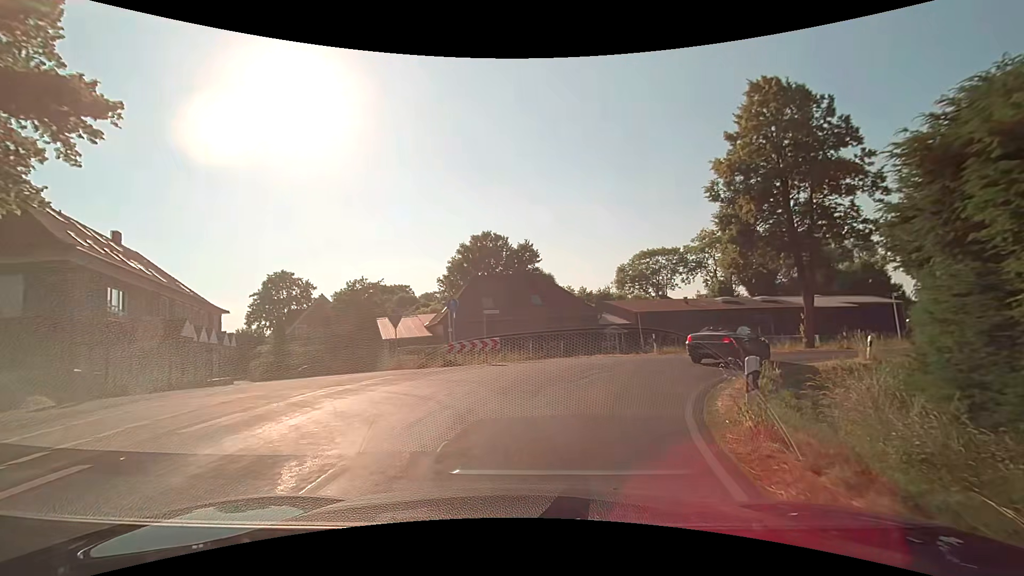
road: secondary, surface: asphalt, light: Day
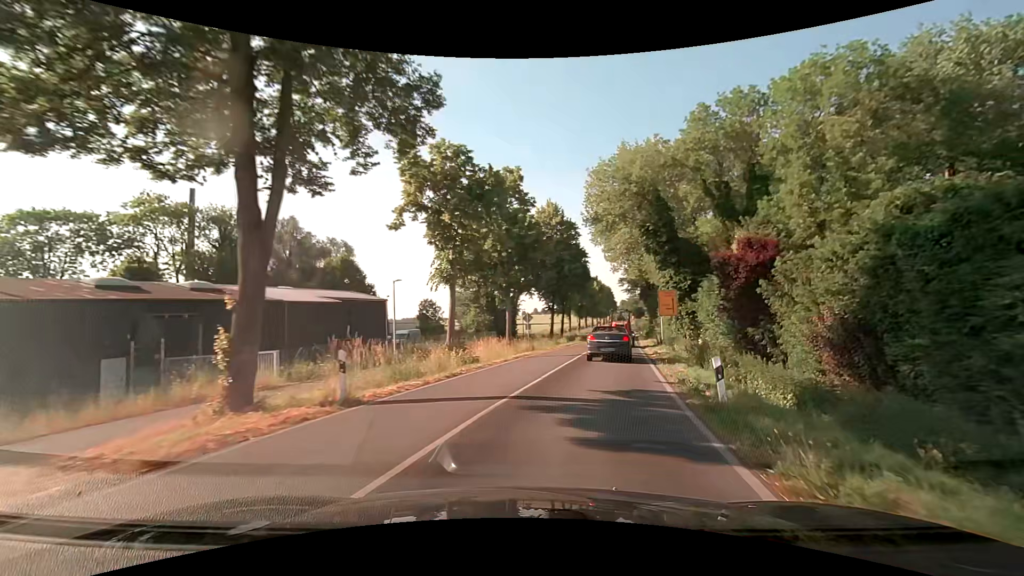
(+12.1, +24.8) m; +54°
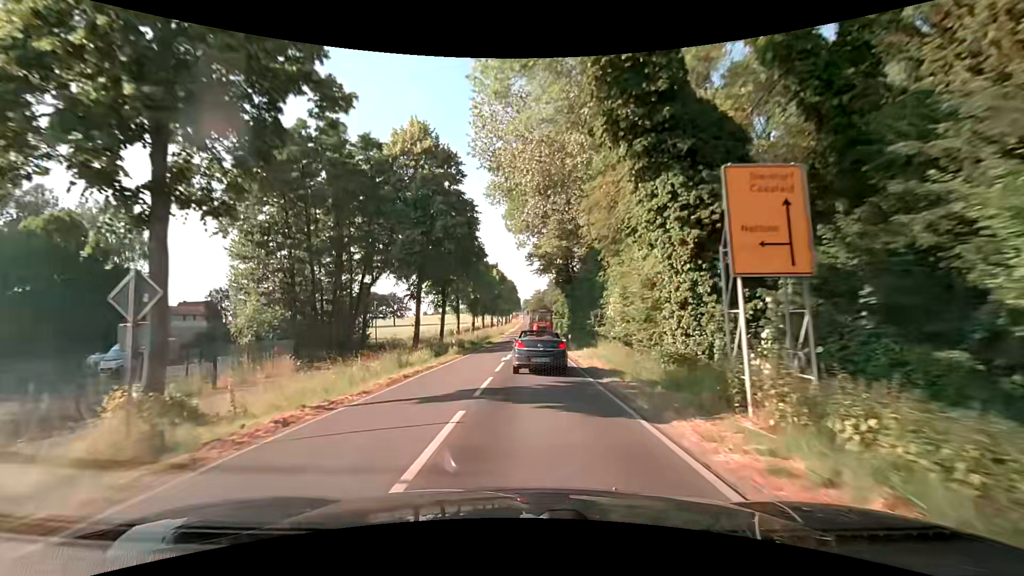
(+4.9, +28.3) m; +12°
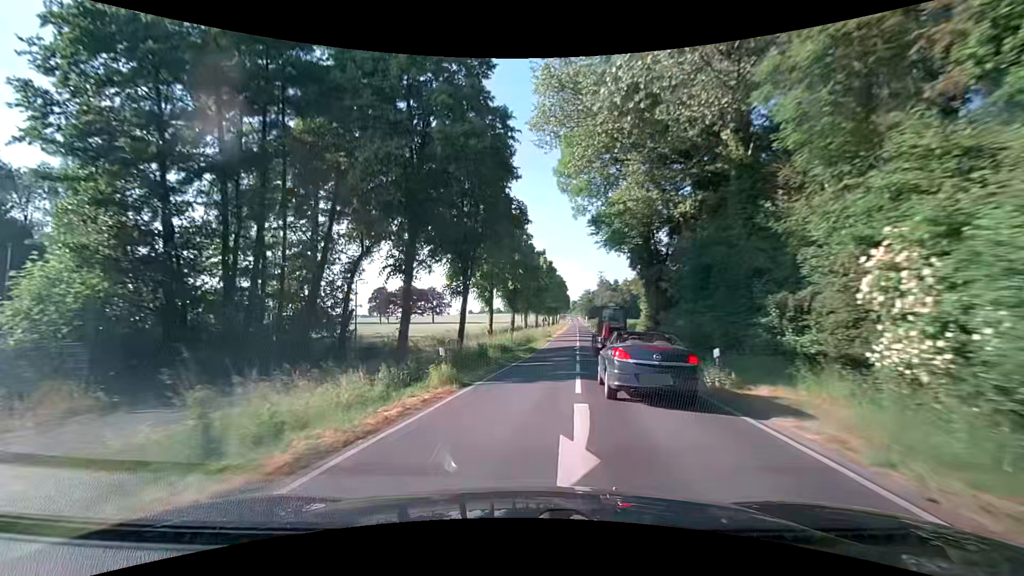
(-0.8, +18.2) m; -6°
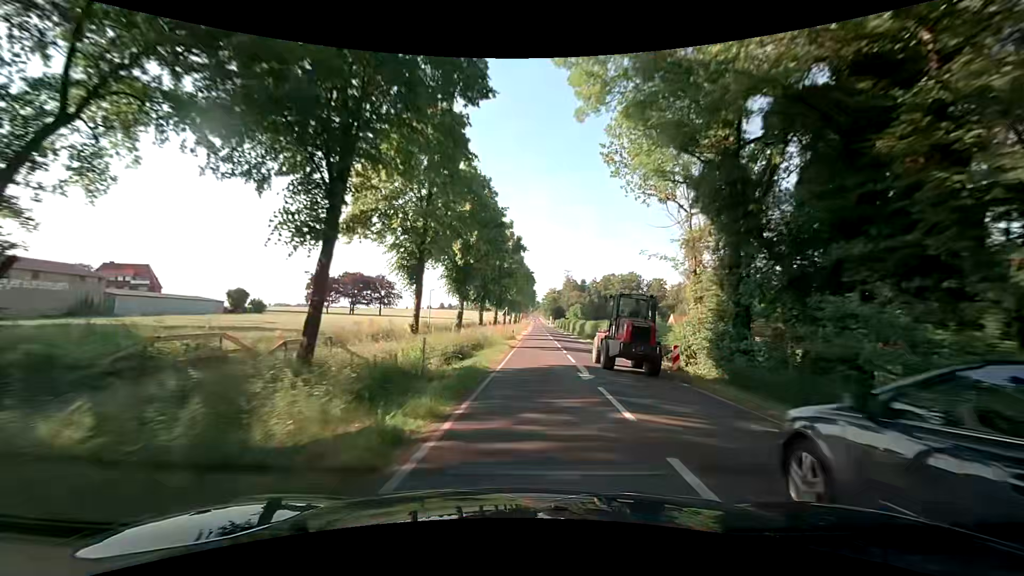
(+1.0, +21.7) m; +6°
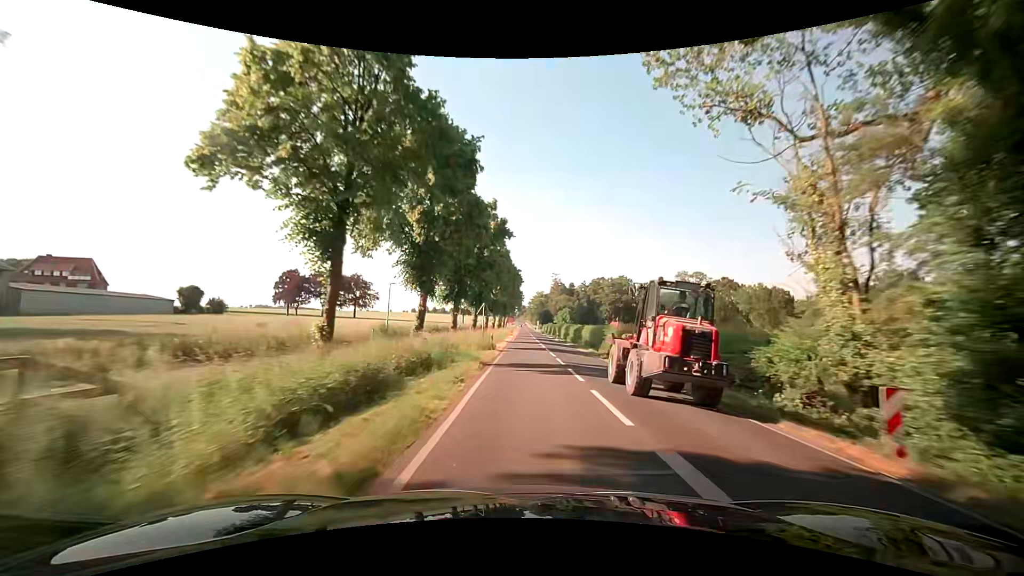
(+0.1, +12.3) m; +1°
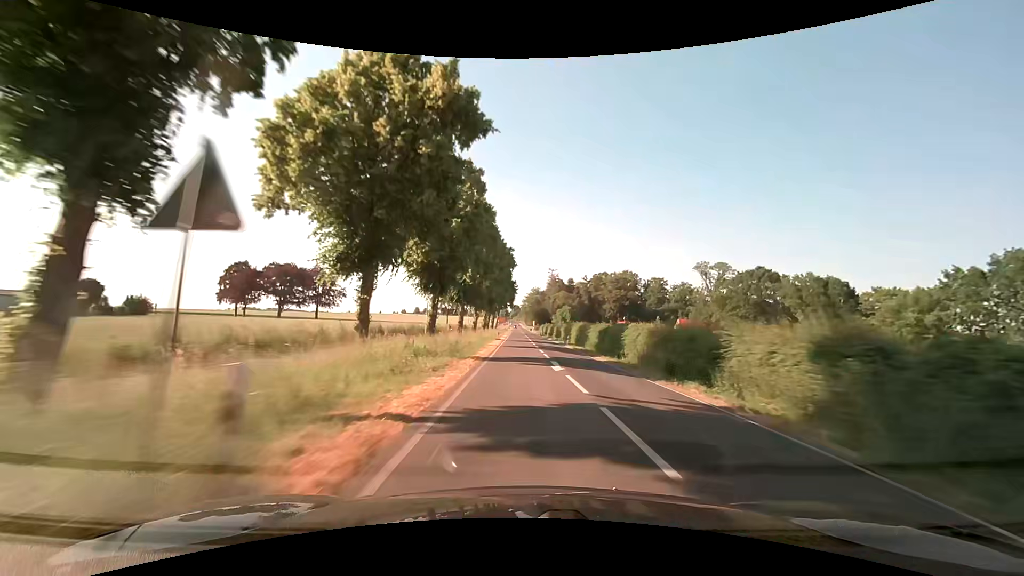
(+0.4, +27.0) m; +1°
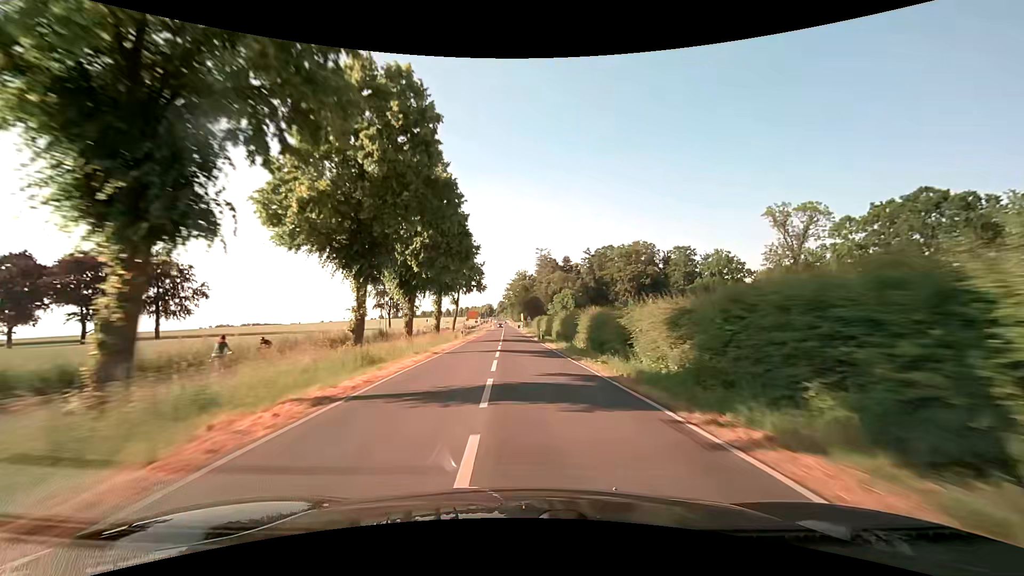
(+1.6, +57.3) m; +2°
(0, +10) (0, +20) (0, +30) (-1, +40) (-1, +50) (-1, +60) (-2, +70) (-2, +80) (-3, +90) (-3, +100) m
